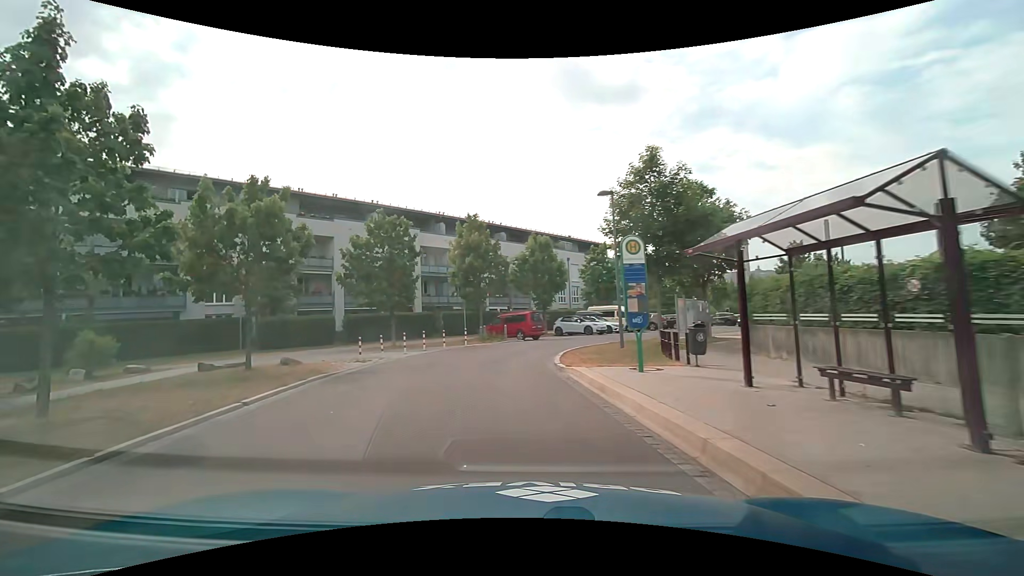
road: residential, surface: asphalt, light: Day
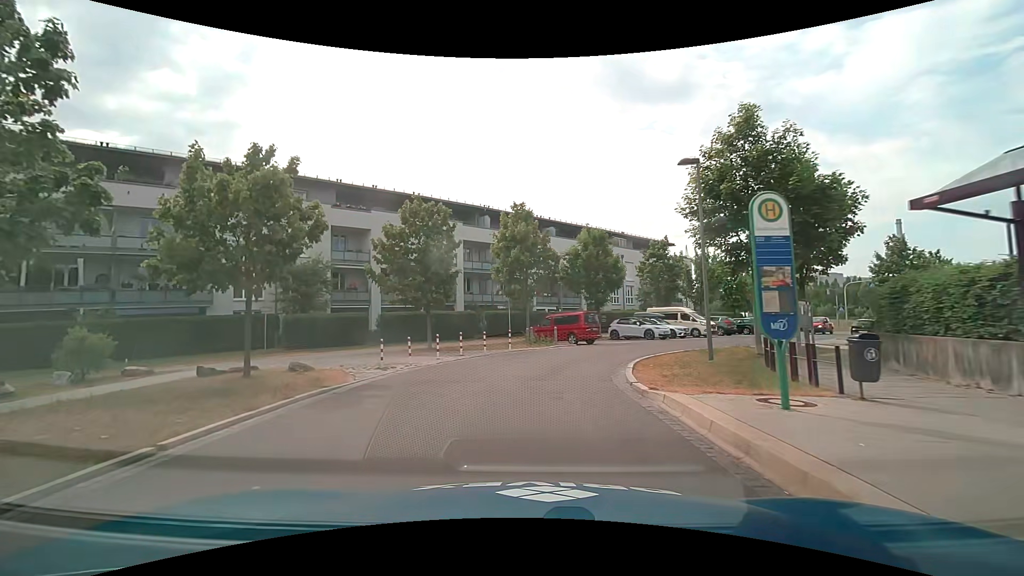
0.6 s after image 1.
(-0.2, +3.7) m; -5°
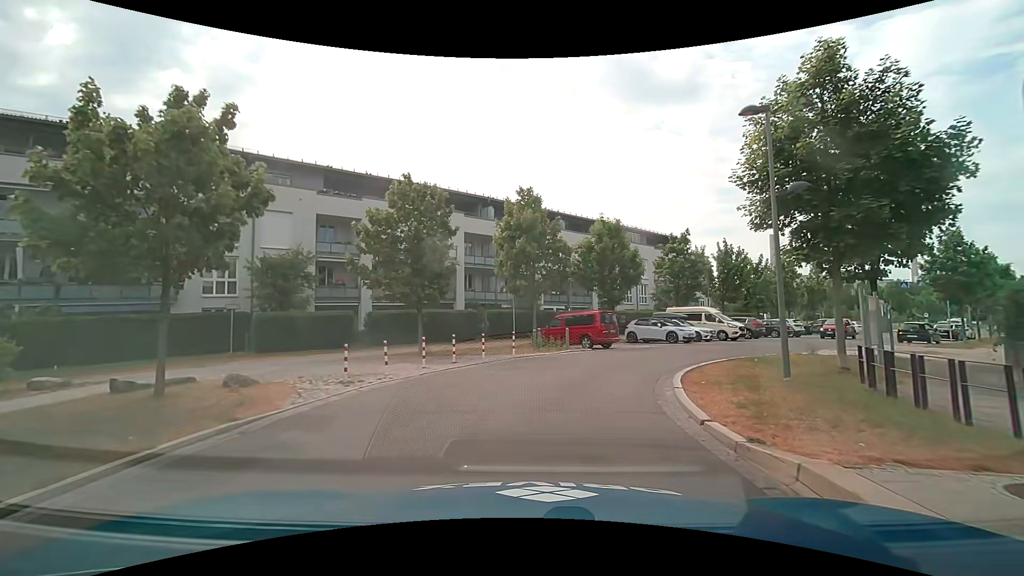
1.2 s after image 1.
(-0.1, +3.7) m; 0°
(+1, +10) (+5, +19) (+11, +26) (+18, +34) (+26, +41) (+33, +48) (+40, +55) (+47, +62) (+54, +69) (+61, +76) m
